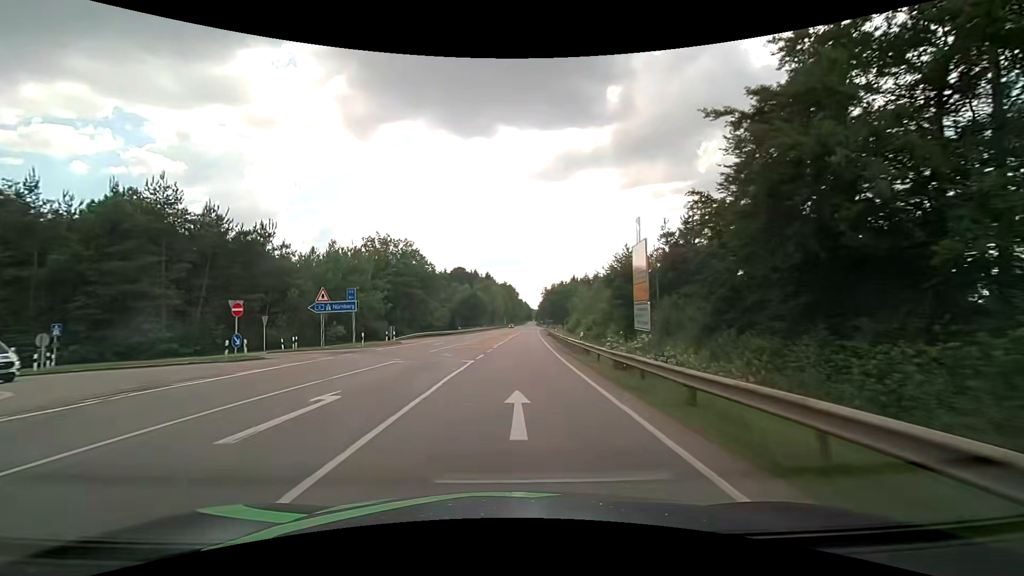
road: secondary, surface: asphalt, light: Day
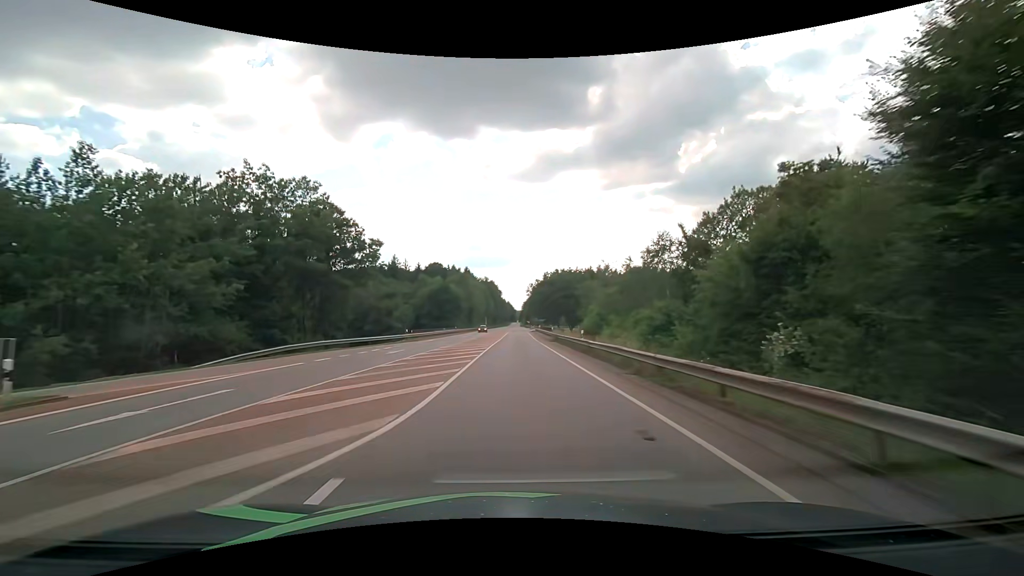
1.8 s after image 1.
(+0.6, +32.4) m; +2°
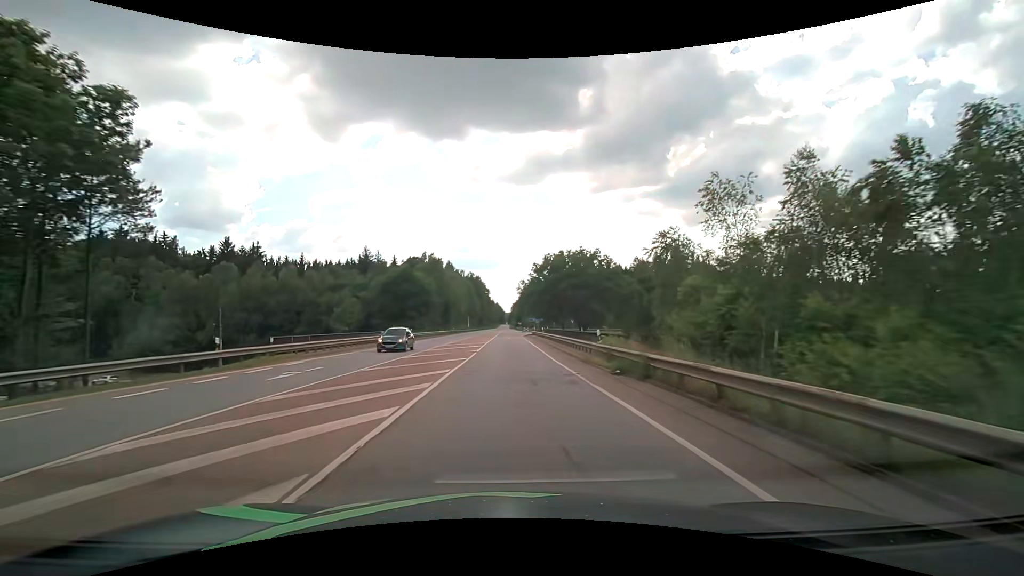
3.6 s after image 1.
(+0.3, +32.2) m; +1°
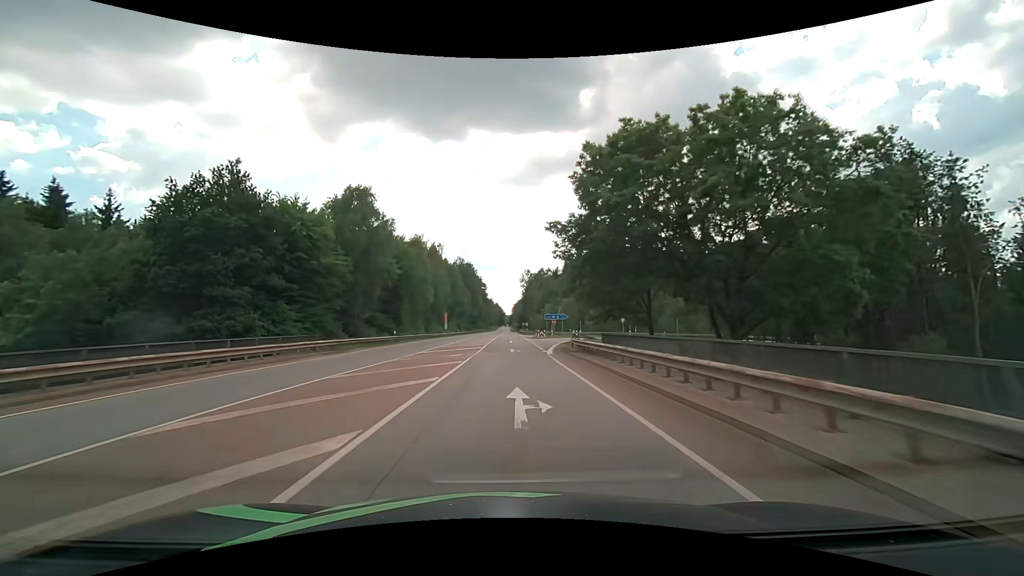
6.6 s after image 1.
(-0.3, +53.6) m; -1°
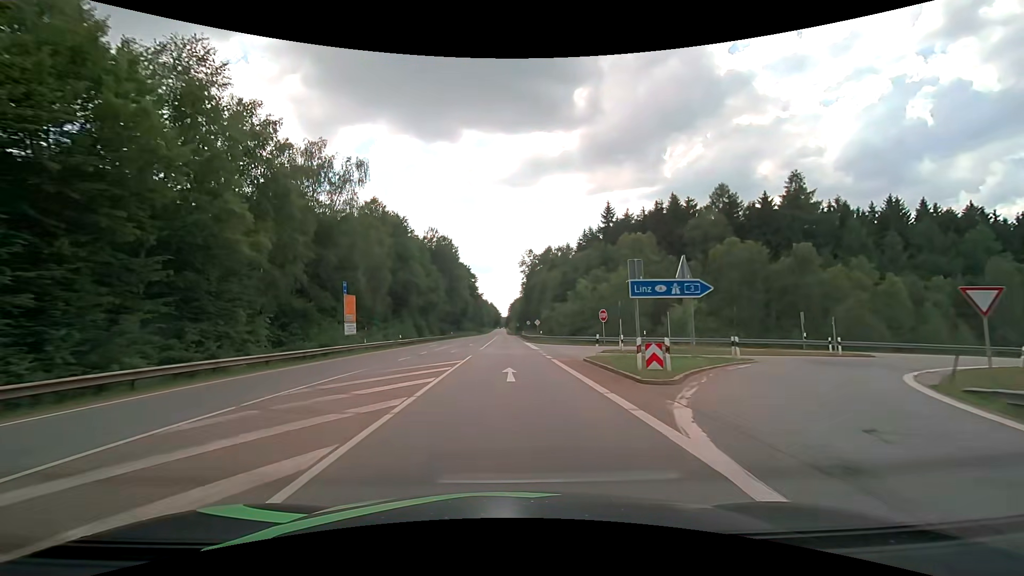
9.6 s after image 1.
(+0.4, +53.7) m; +1°
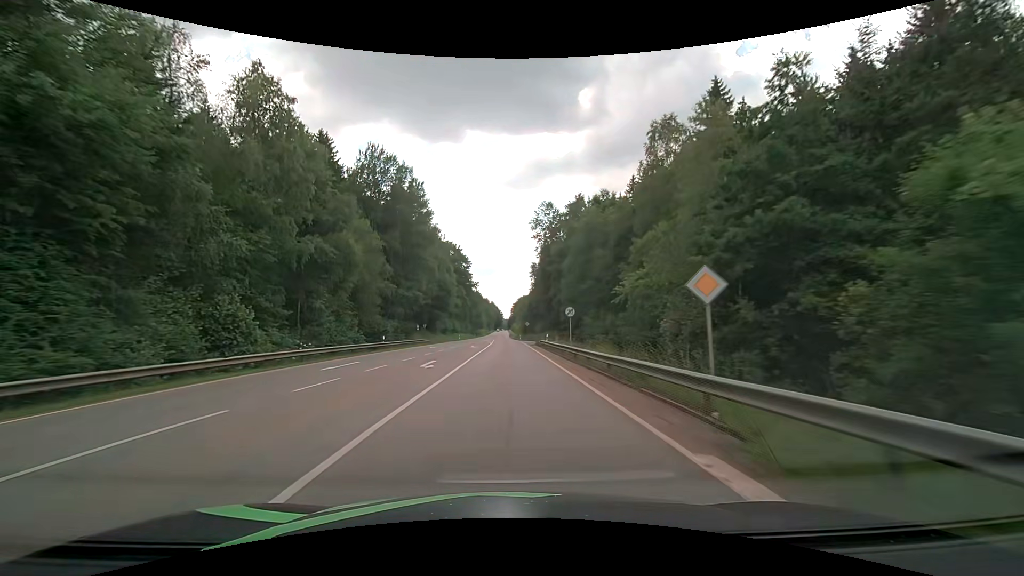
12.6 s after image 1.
(-0.2, +53.9) m; -1°
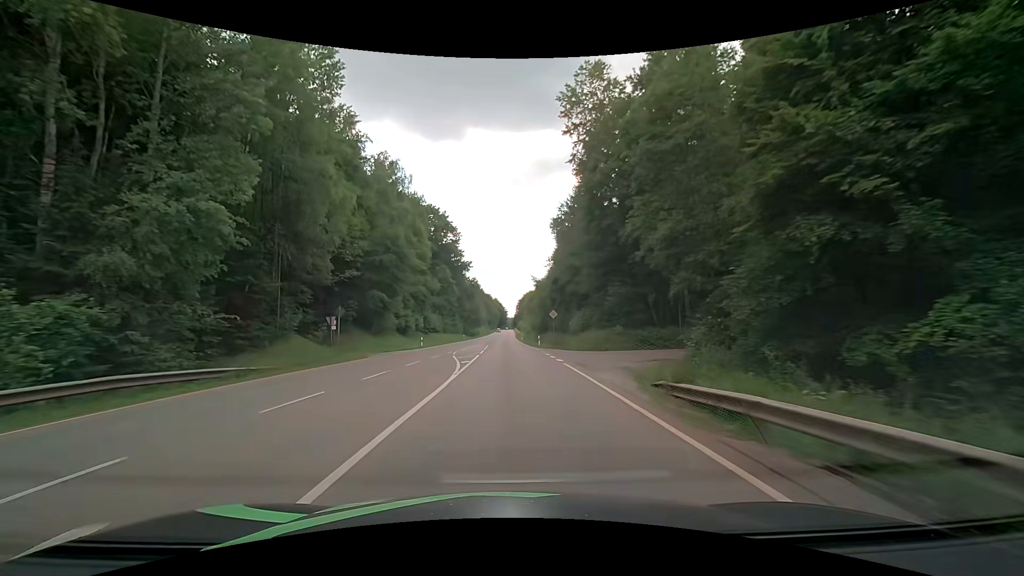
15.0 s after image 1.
(0.0, +45.6) m; 0°
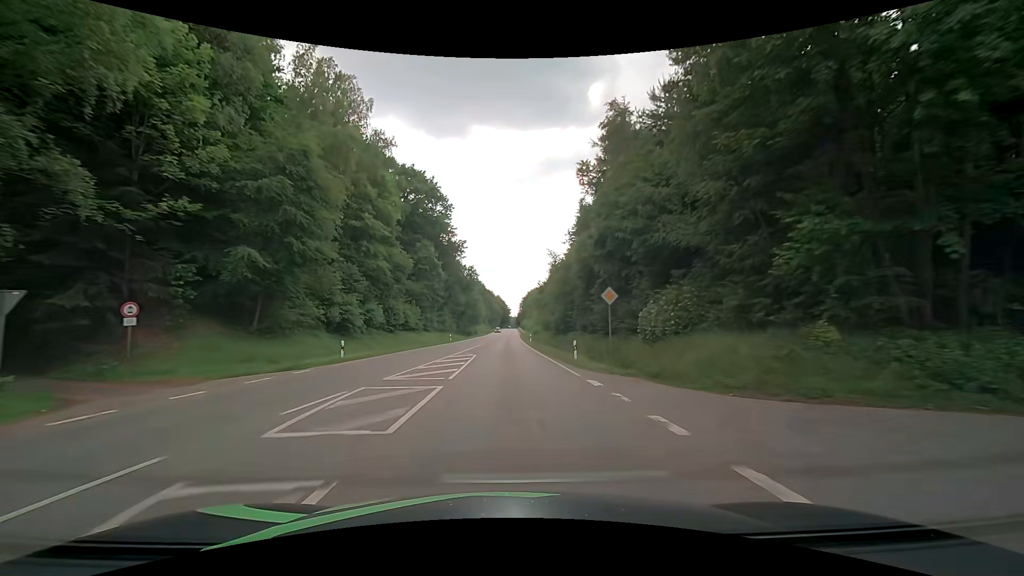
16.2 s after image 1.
(-0.1, +24.6) m; -1°
(0, +10) (0, +20) (0, +30) (0, +40) (0, +50) (0, +60) (0, +70) (+1, +80) (+1, +90) (+1, +100) m
